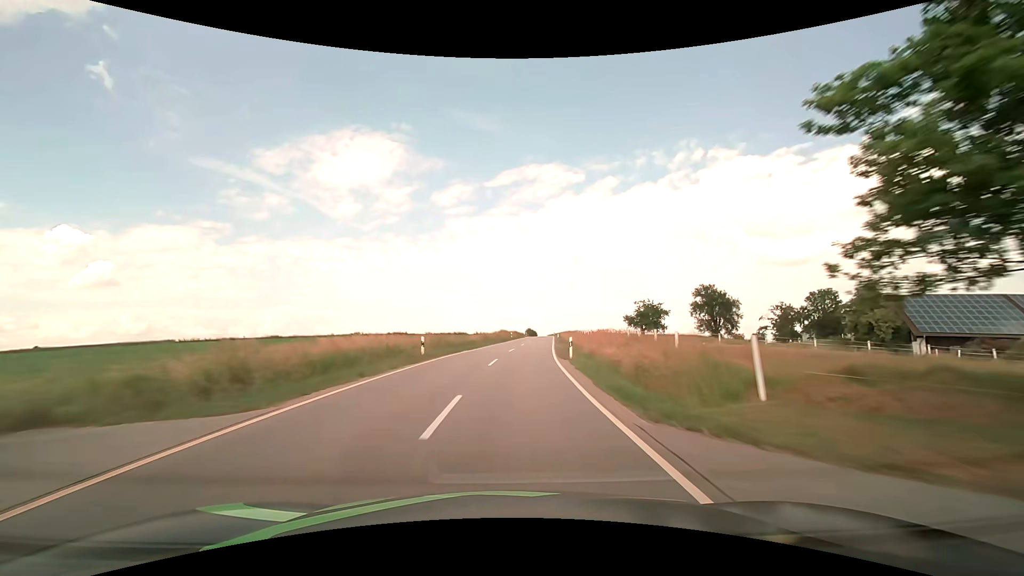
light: Day
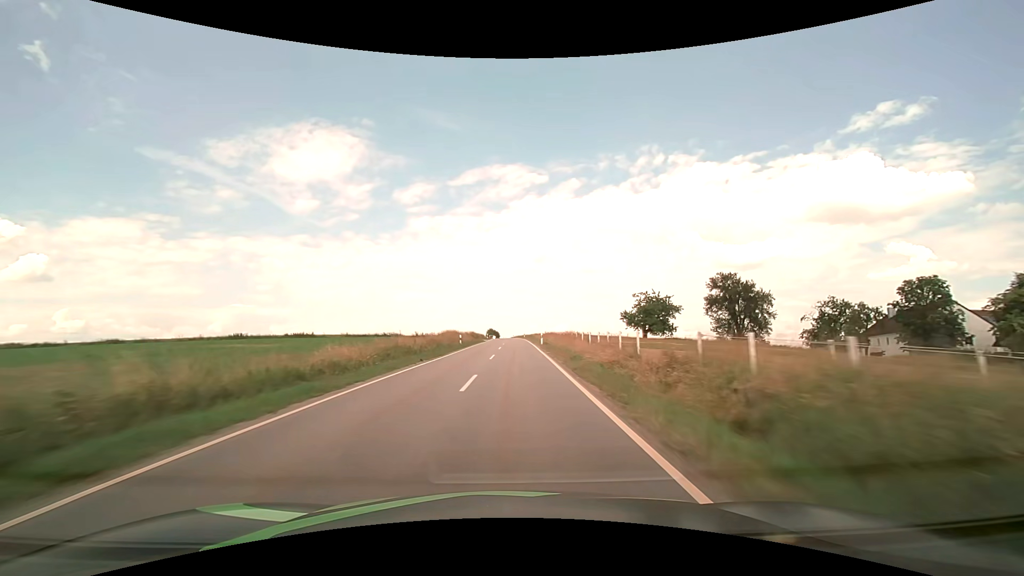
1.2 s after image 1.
(+1.5, +31.6) m; +5°
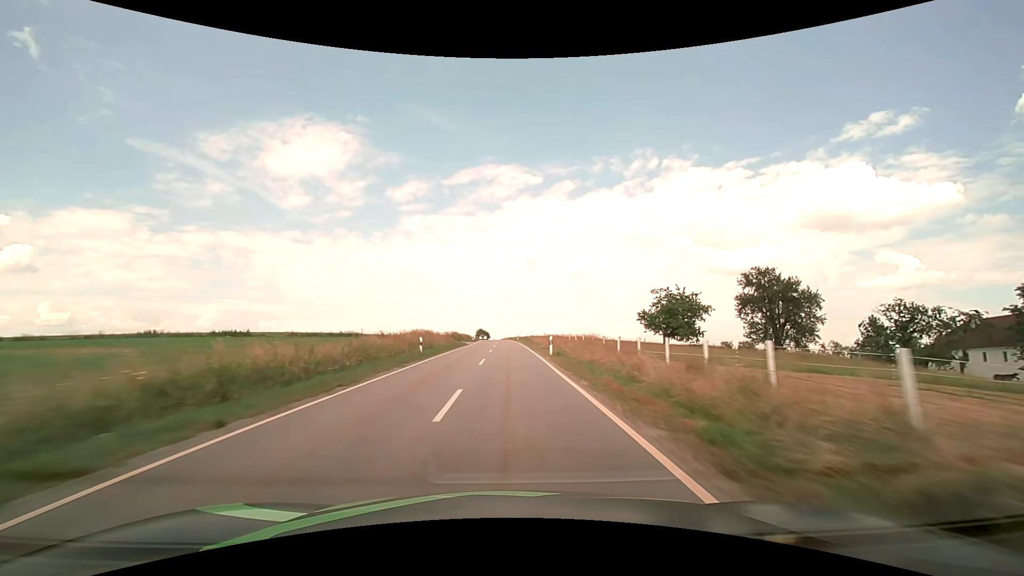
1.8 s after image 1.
(+0.2, +15.8) m; +1°
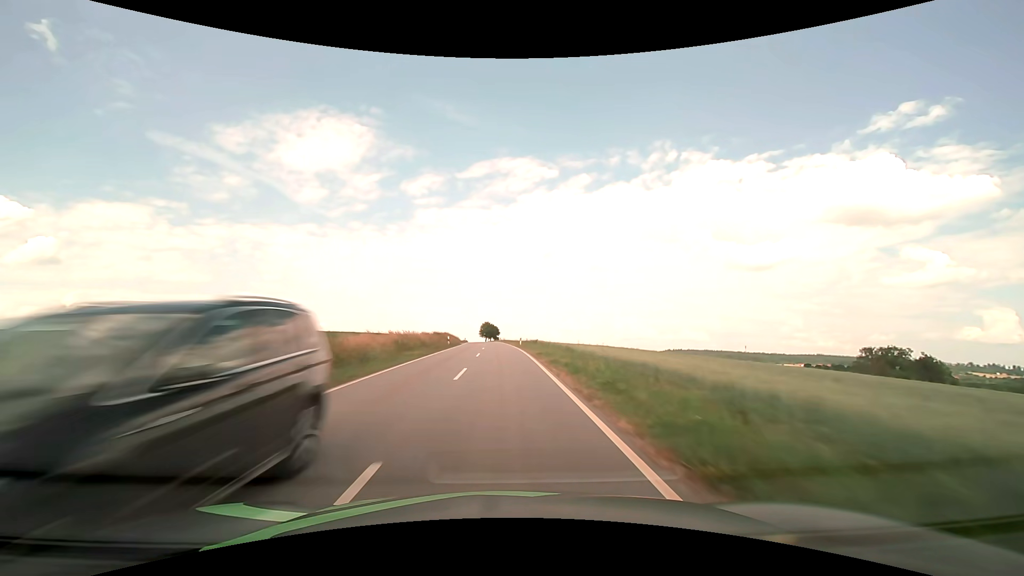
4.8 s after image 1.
(-0.2, +79.2) m; -1°
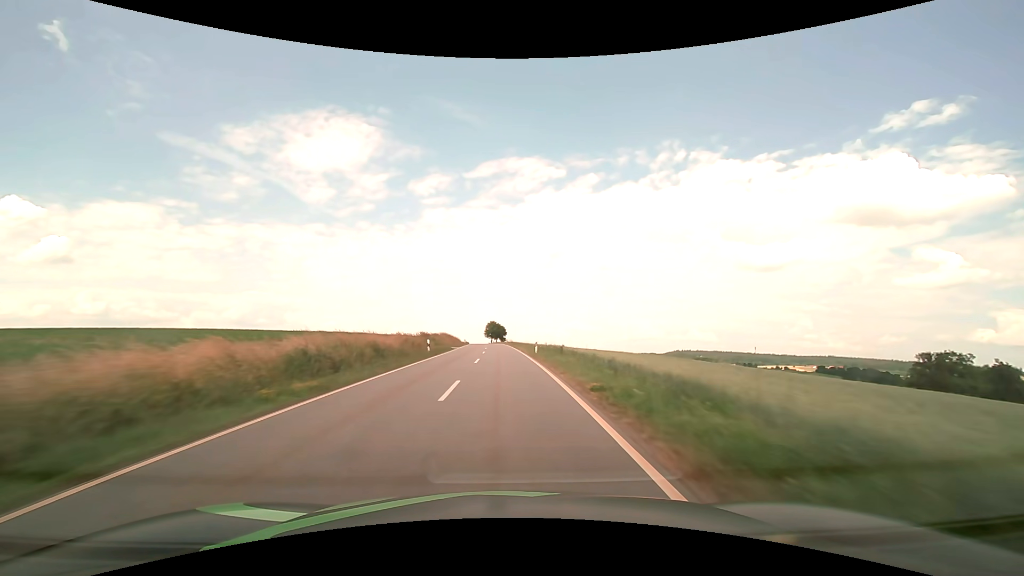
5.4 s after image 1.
(-0.1, +15.9) m; -1°
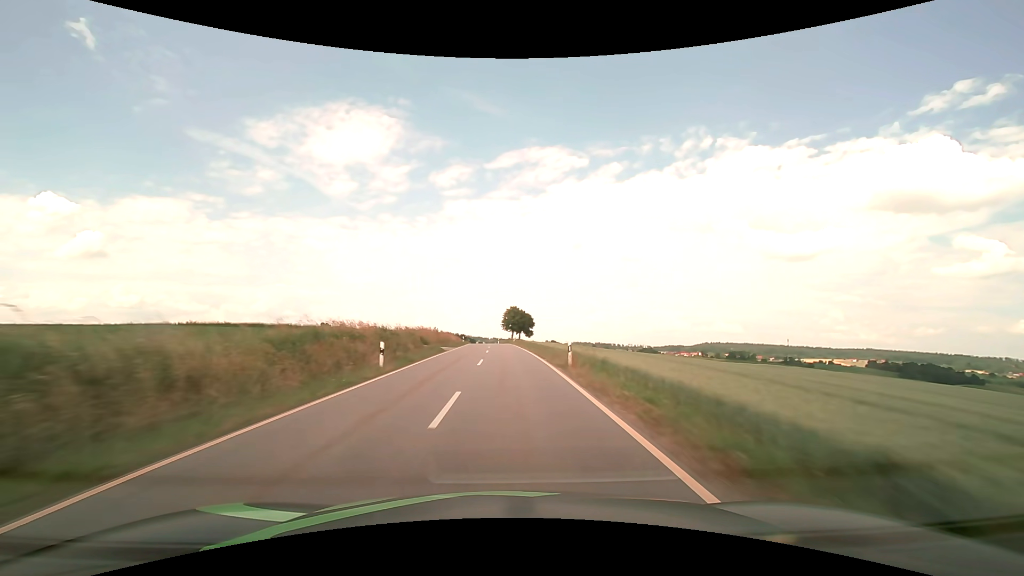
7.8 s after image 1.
(-1.5, +63.5) m; -3°
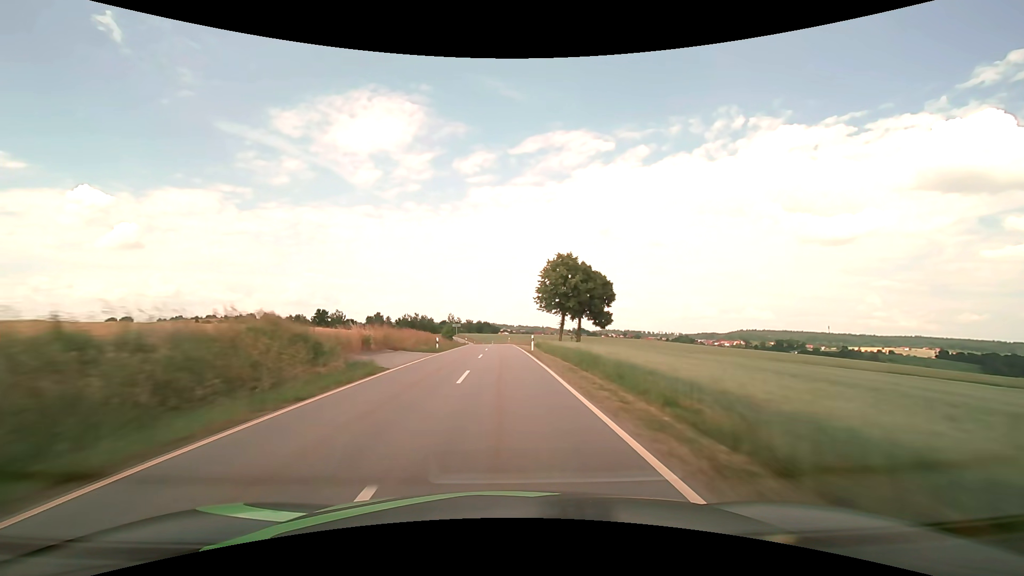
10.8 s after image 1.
(-1.8, +79.5) m; -3°
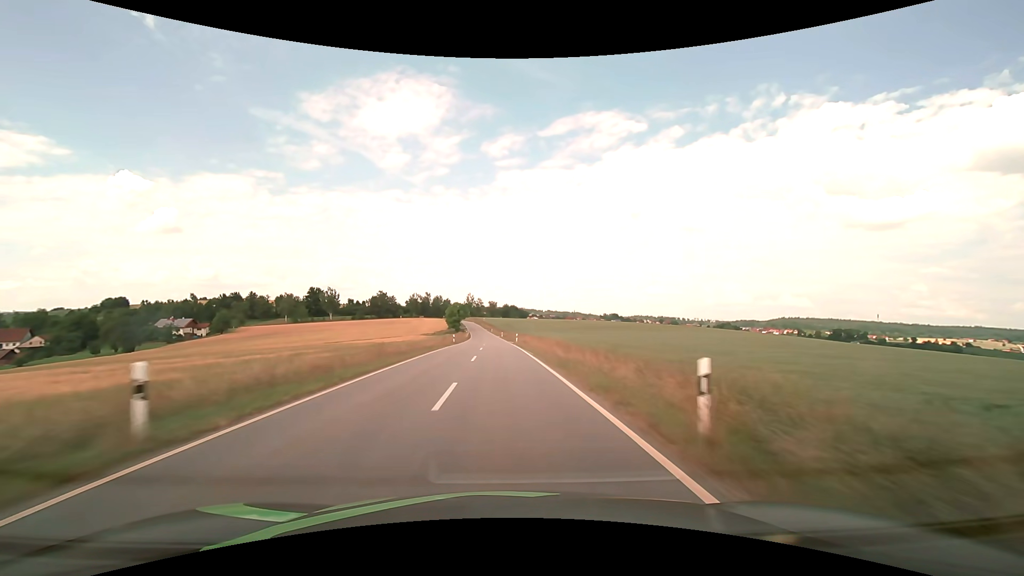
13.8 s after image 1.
(-1.6, +77.2) m; -3°
(0, +10) (0, +20) (0, +30) (-1, +40) (-1, +50) (-1, +60) (-2, +70) (-2, +80) (-3, +90) (-3, +100) m
